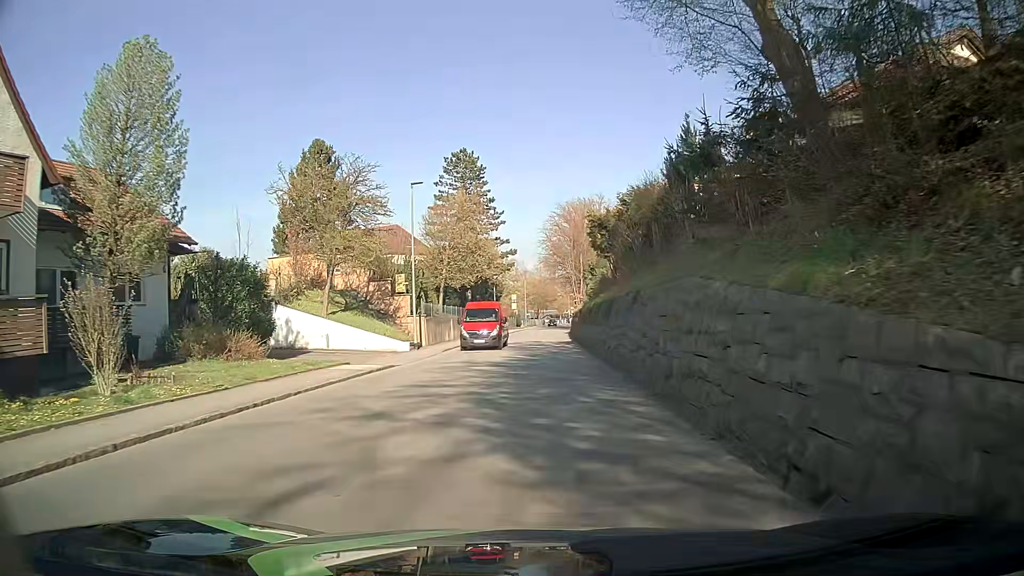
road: tertiary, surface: asphalt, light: Day
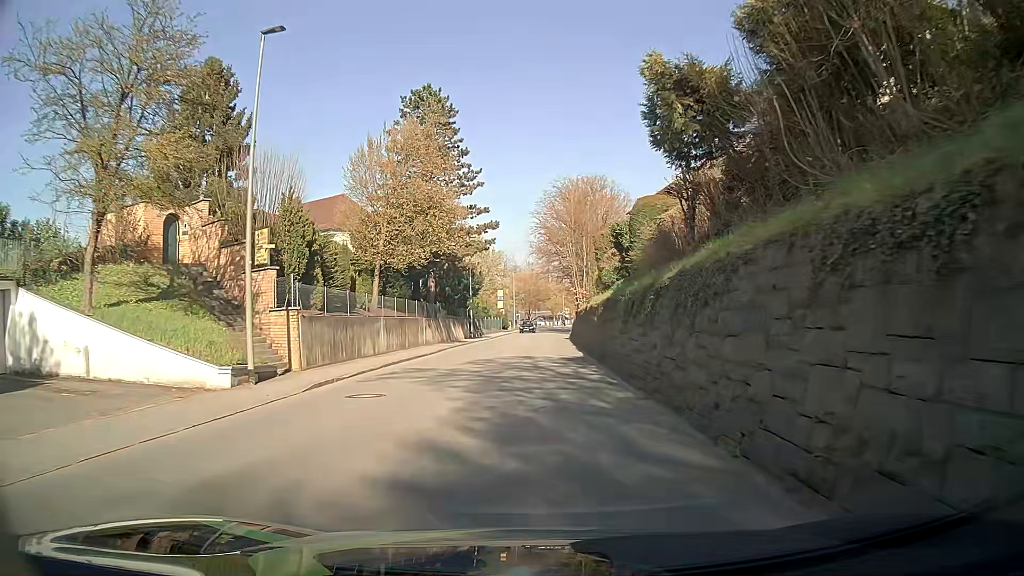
(0.0, +18.6) m; 0°
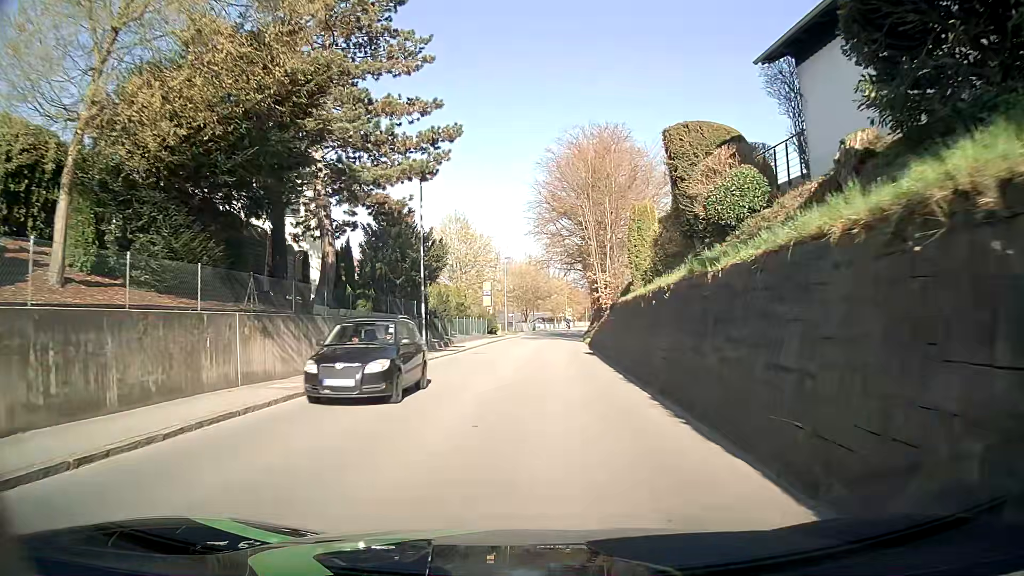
(-0.2, +23.1) m; 0°
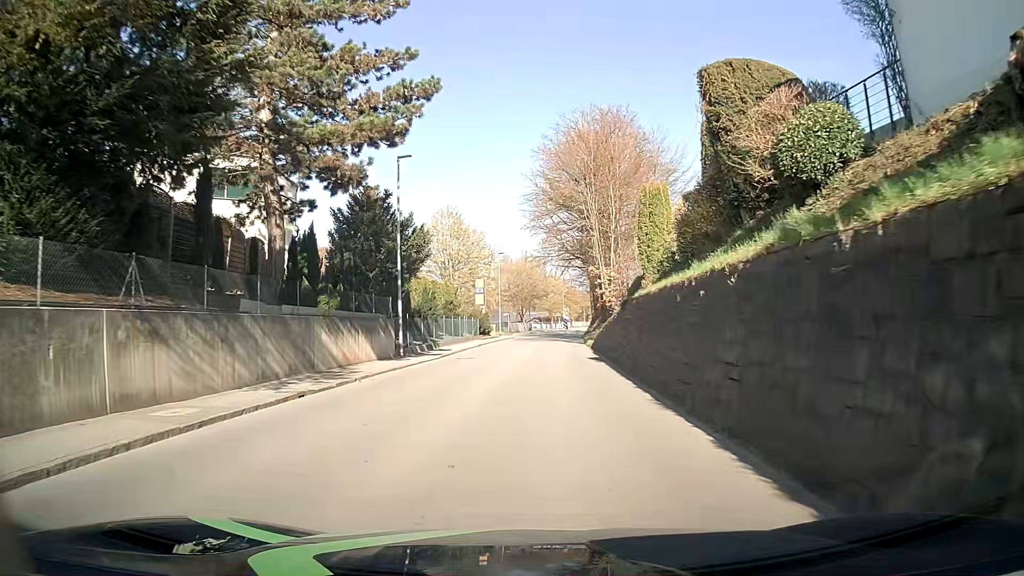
(0.0, +4.6) m; 0°
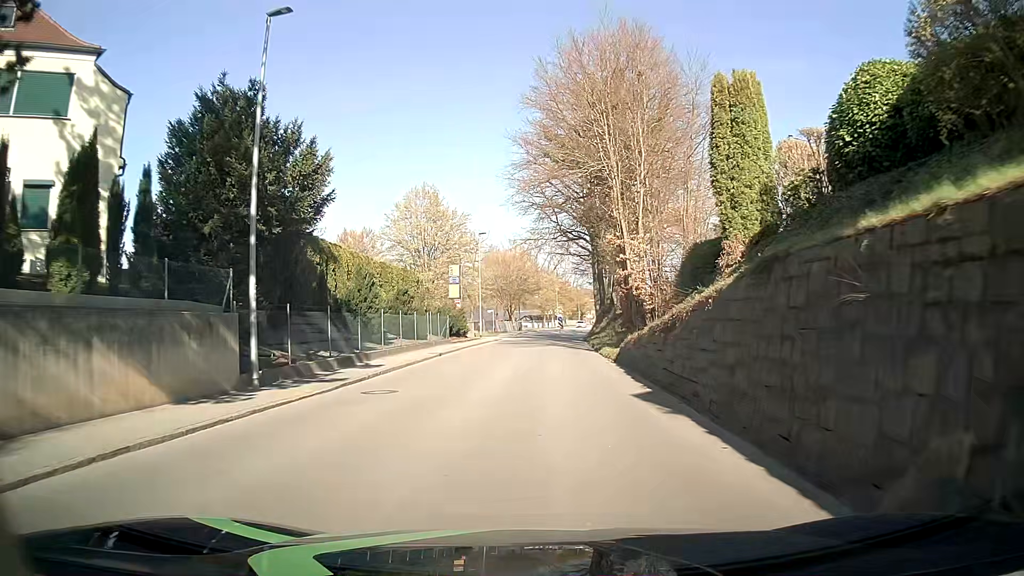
(+0.2, +13.9) m; 0°
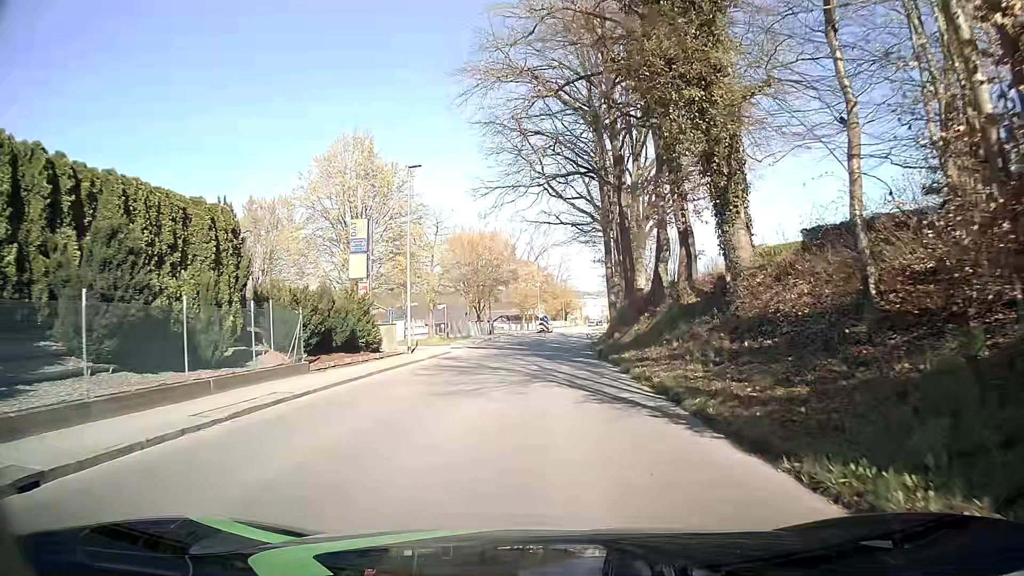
(+0.8, +23.2) m; +3°
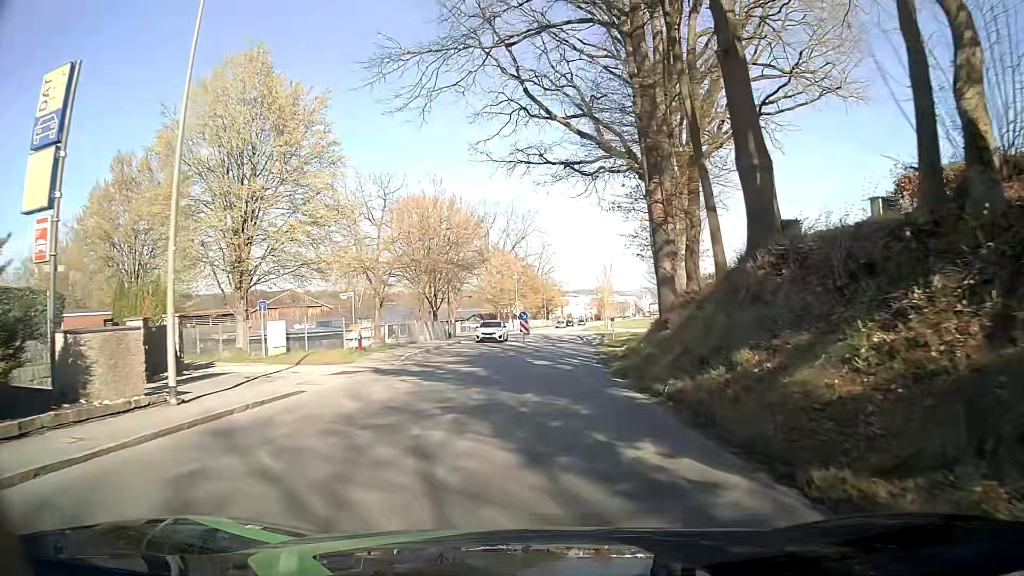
(+0.3, +18.5) m; +4°
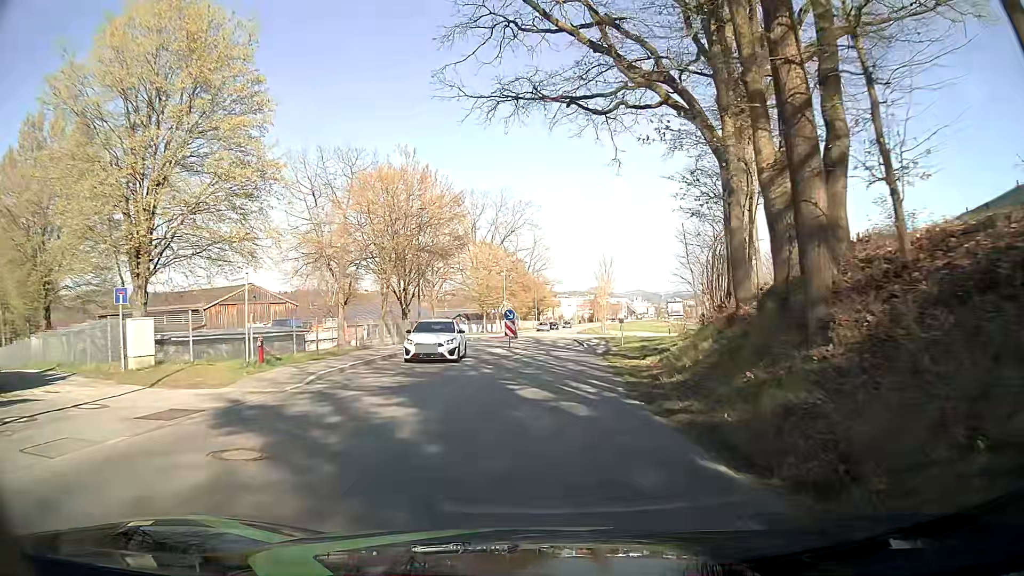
(-0.2, +9.3) m; -1°
(0, +10) (+1, +20) (+1, +30) (+1, +40) (+2, +50) (+2, +60) (+3, +70) (+3, +80) (+4, +90) (+5, +100) m
